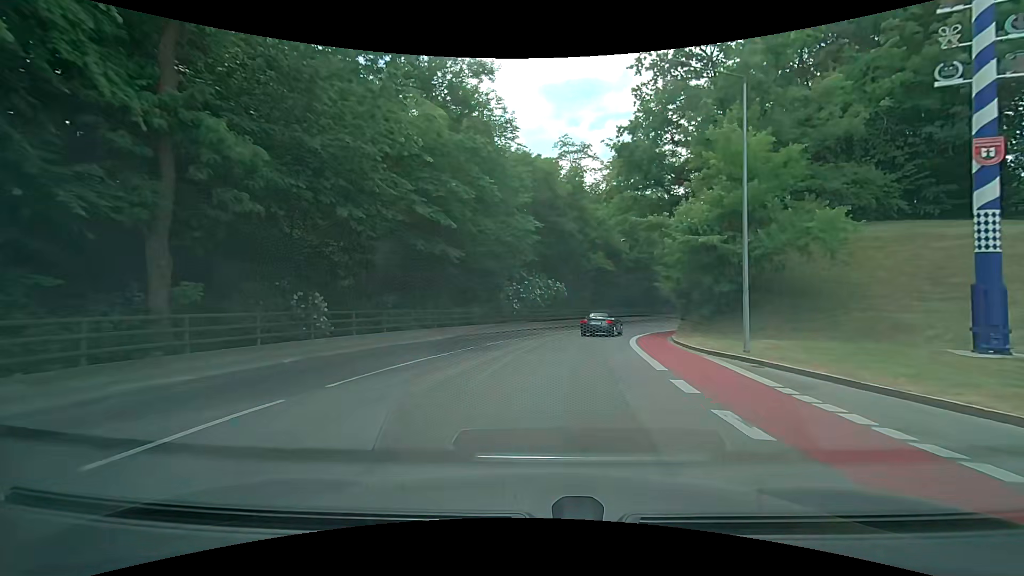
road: secondary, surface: asphalt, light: Day
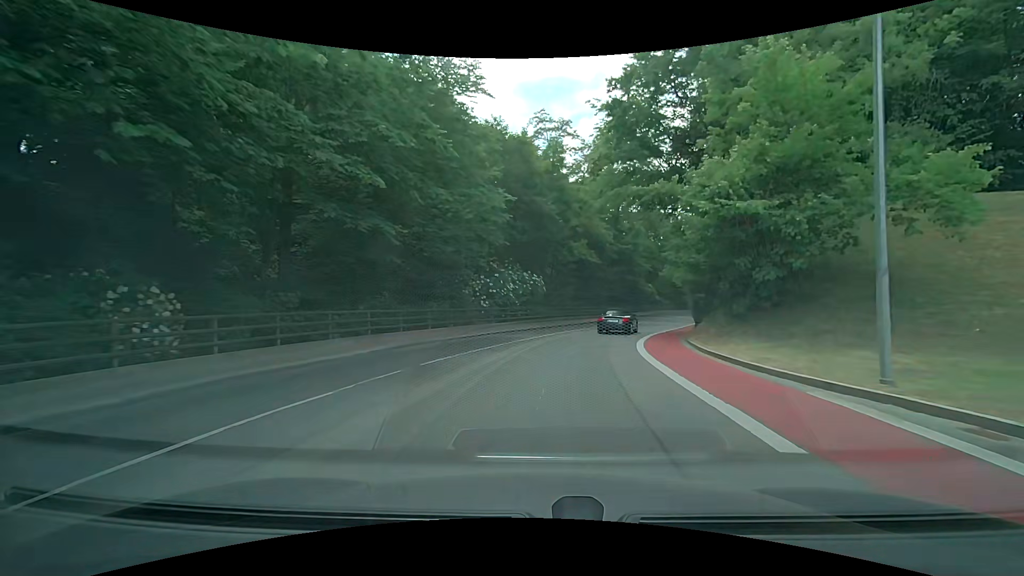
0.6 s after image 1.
(+0.2, +6.8) m; +3°
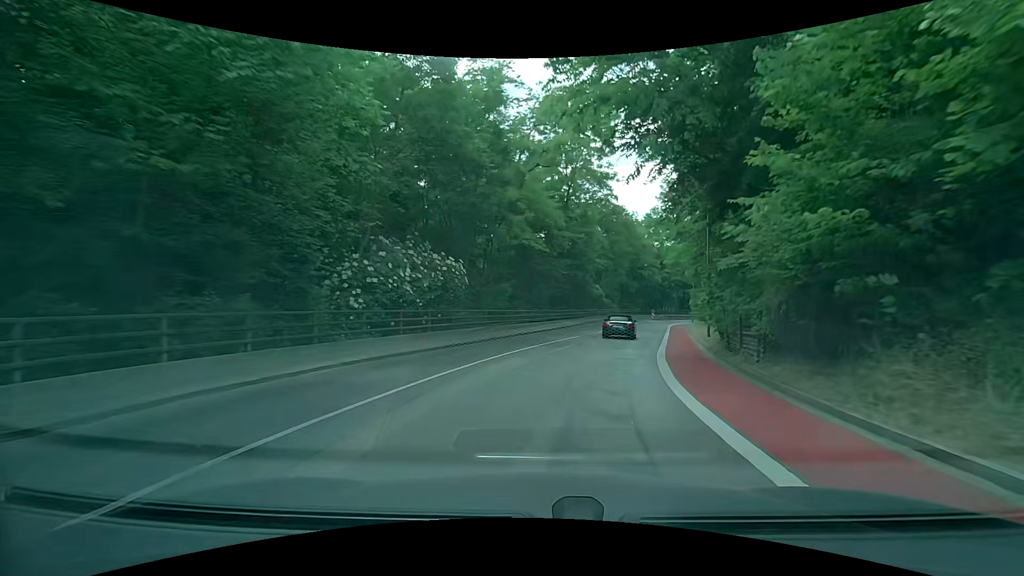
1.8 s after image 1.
(+0.6, +13.4) m; +6°
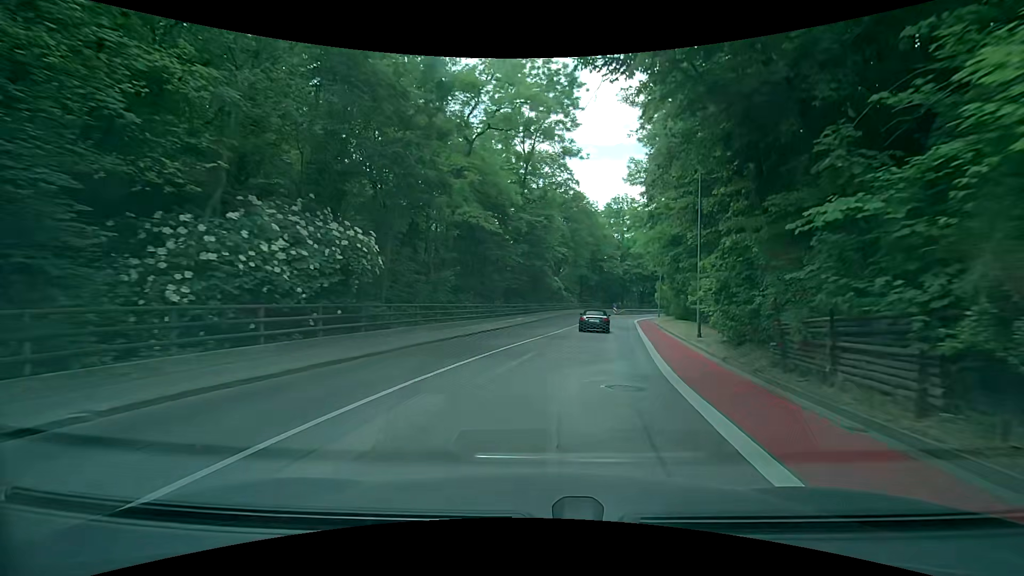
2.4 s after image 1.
(+0.4, +6.6) m; +6°
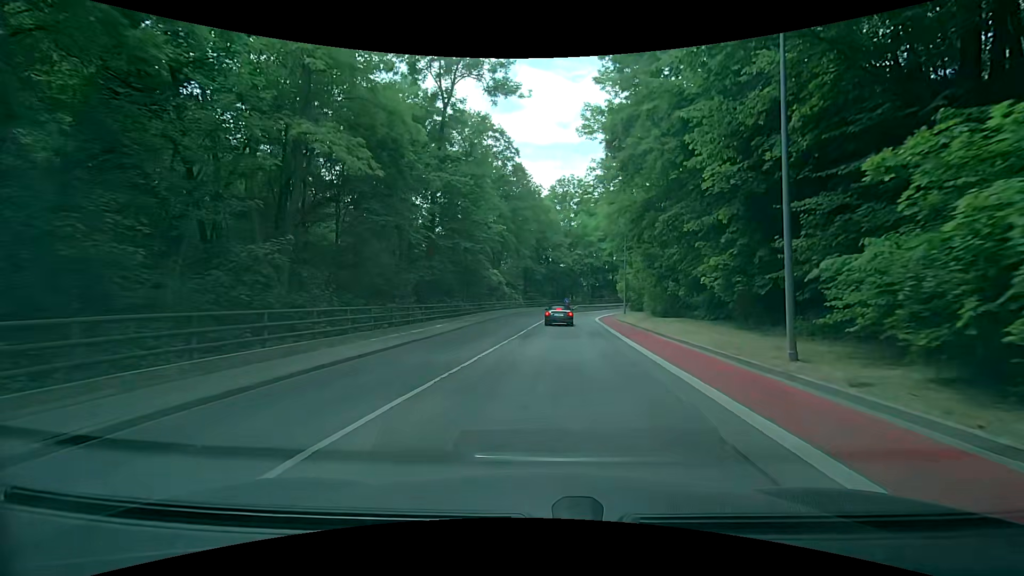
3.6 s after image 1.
(+0.8, +13.3) m; +7°
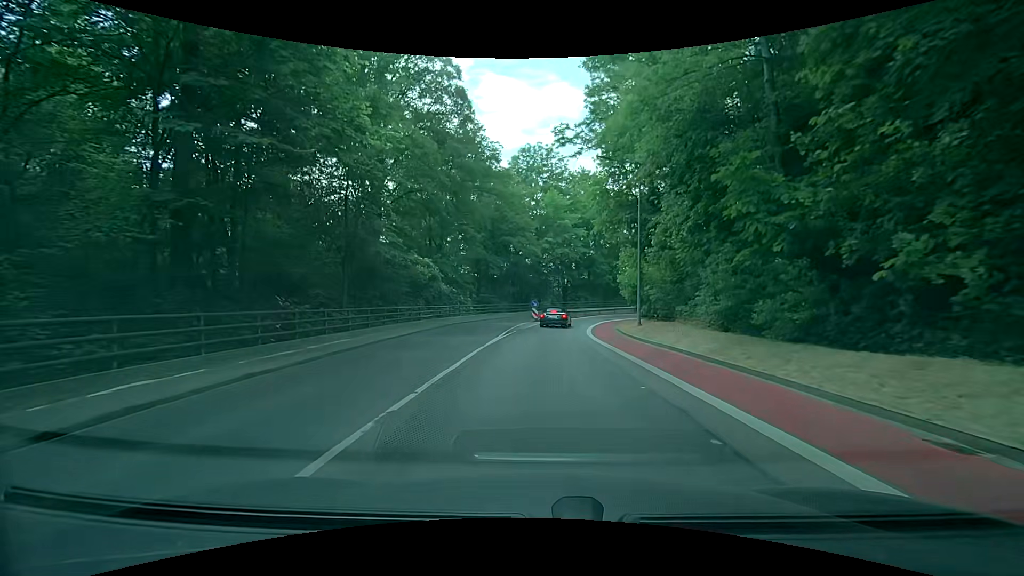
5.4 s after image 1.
(+0.6, +20.2) m; +3°
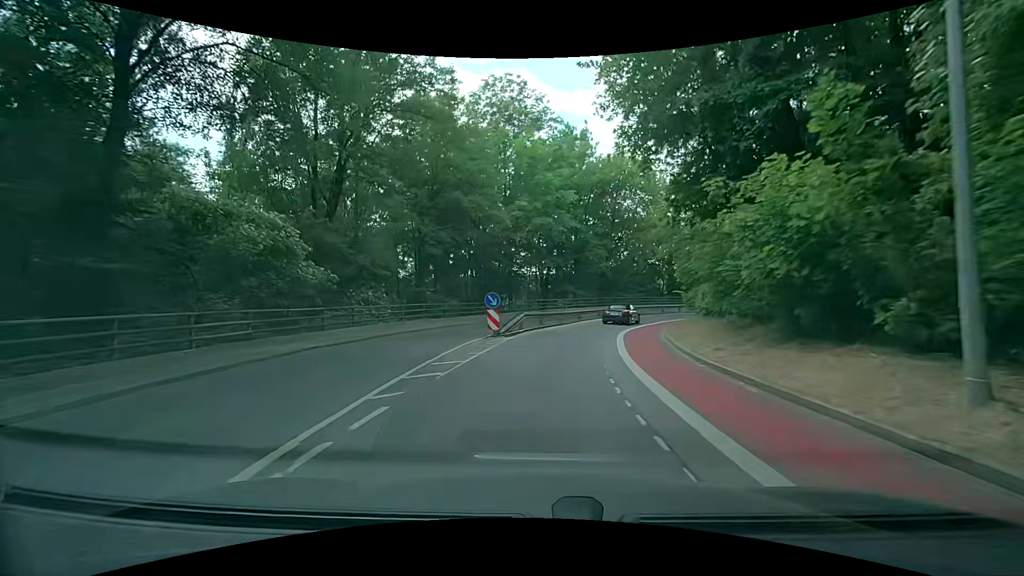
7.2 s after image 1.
(+0.3, +20.2) m; +2°
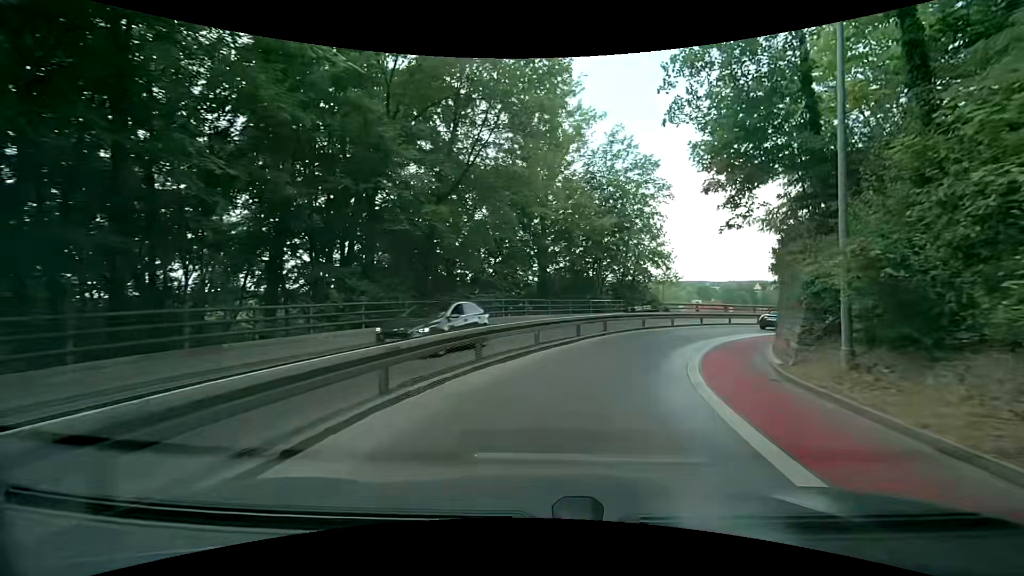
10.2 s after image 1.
(+3.8, +31.7) m; +19°
(+1, +10) (+4, +19) (+9, +28) (+16, +36) (+24, +41) (+33, +45) (+43, +47) (+53, +48) (+63, +50) (+73, +50) m
